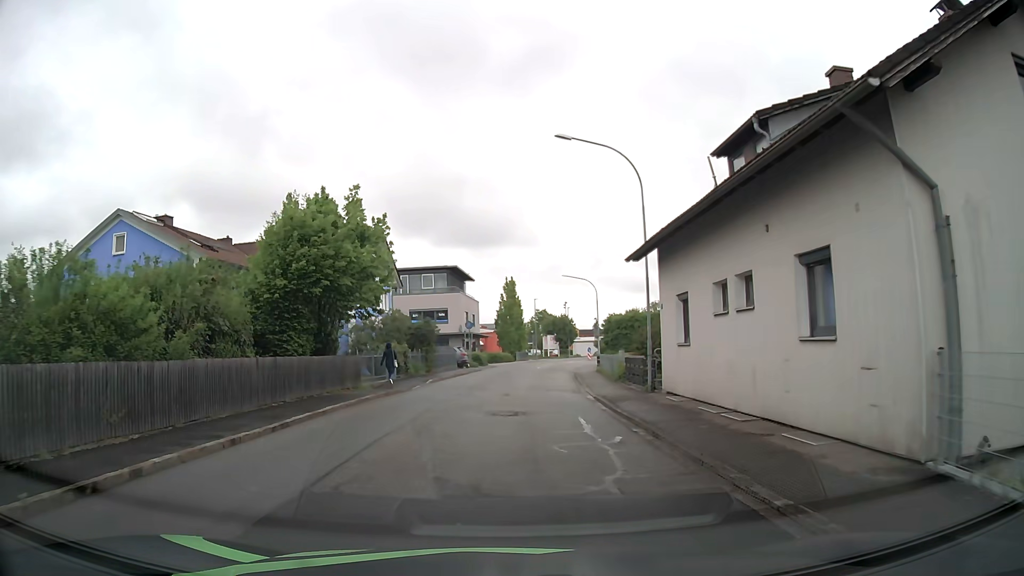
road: residential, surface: asphalt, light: Day
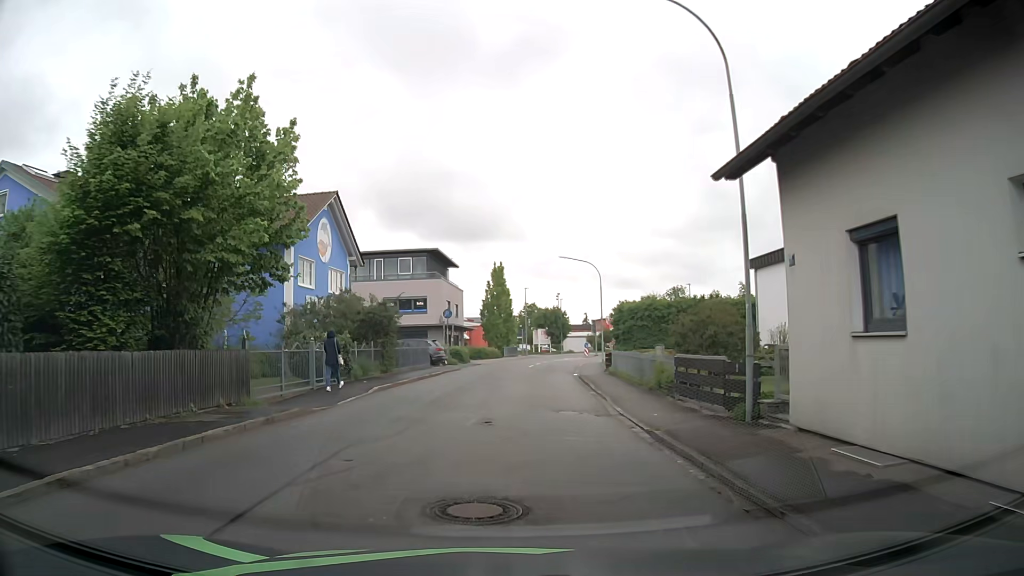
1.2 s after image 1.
(0.0, +9.1) m; 0°
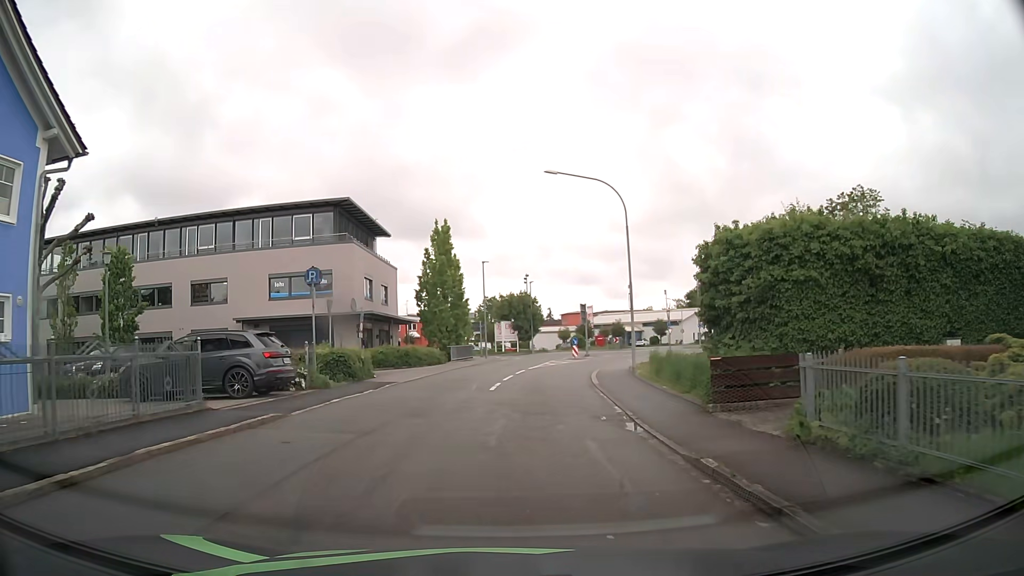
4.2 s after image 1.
(+0.9, +23.7) m; +4°
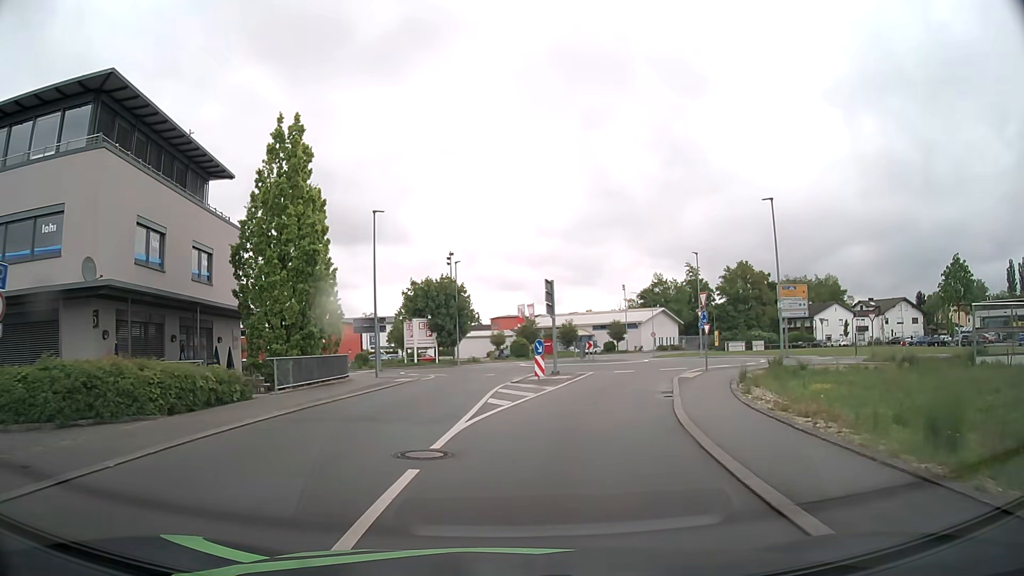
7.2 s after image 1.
(+0.8, +23.7) m; +6°
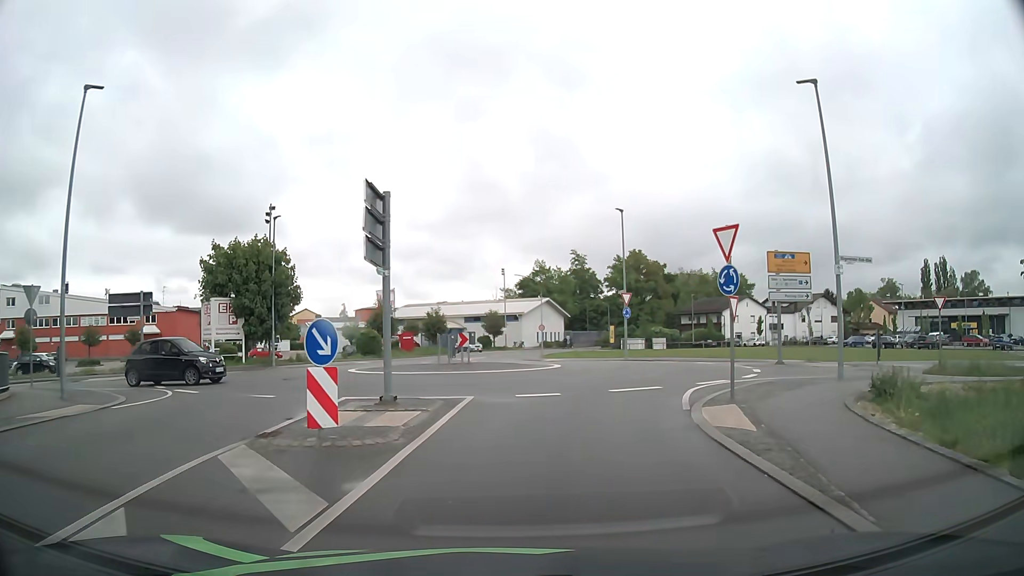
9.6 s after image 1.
(+1.4, +16.3) m; +11°
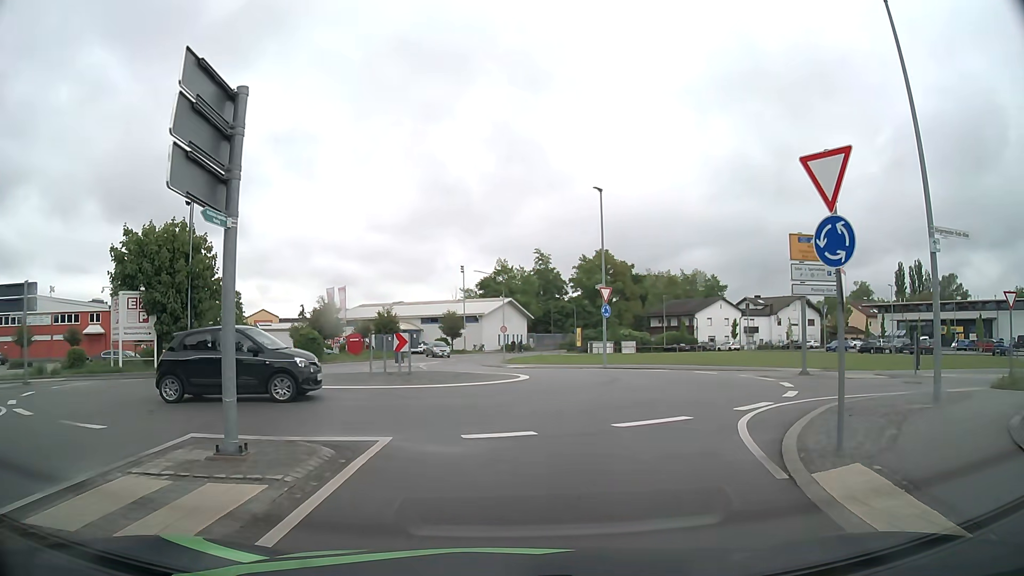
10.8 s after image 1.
(+0.1, +5.8) m; +2°
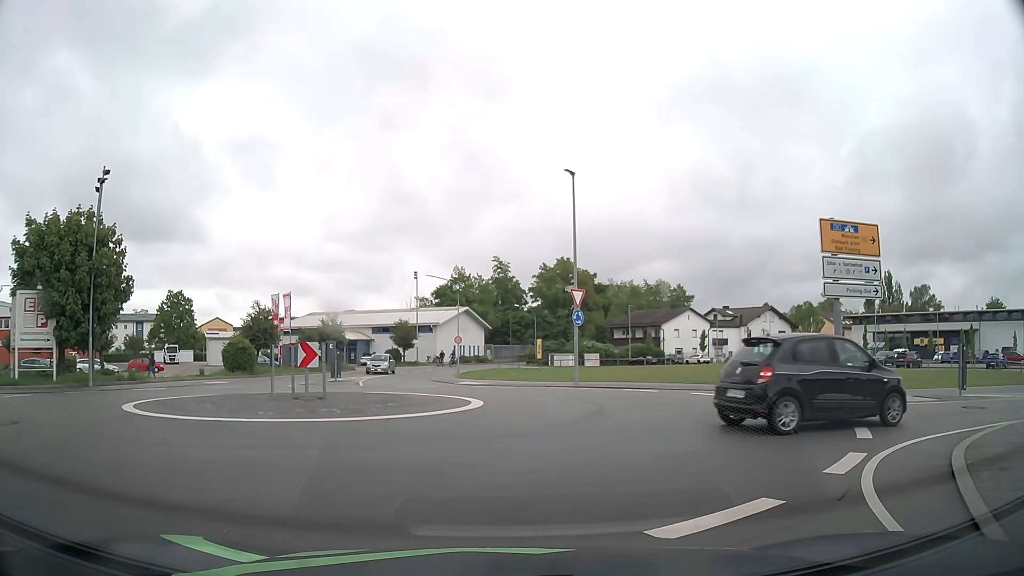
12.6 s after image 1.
(+0.2, +5.1) m; +4°
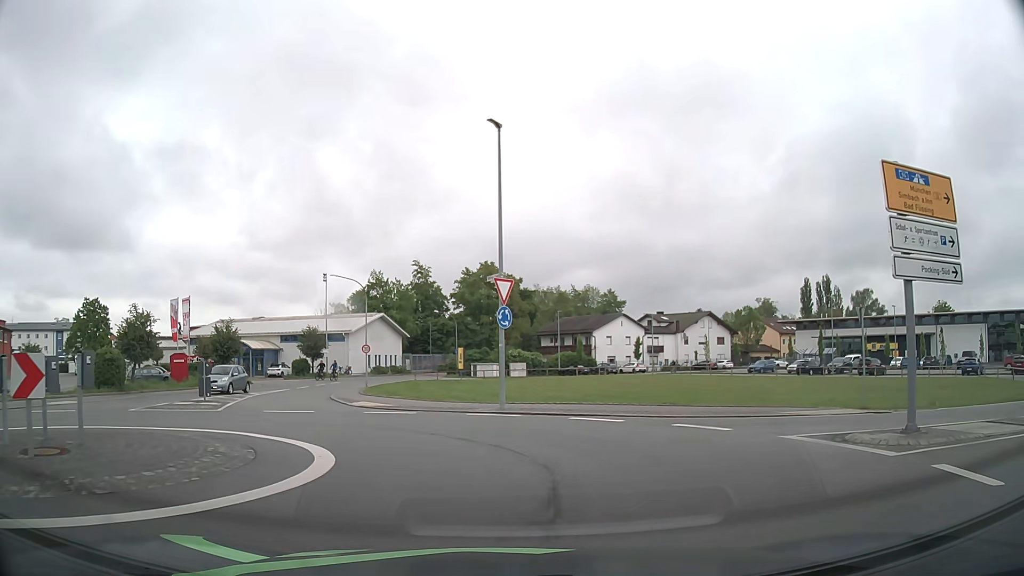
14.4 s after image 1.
(+0.5, +6.9) m; +6°
